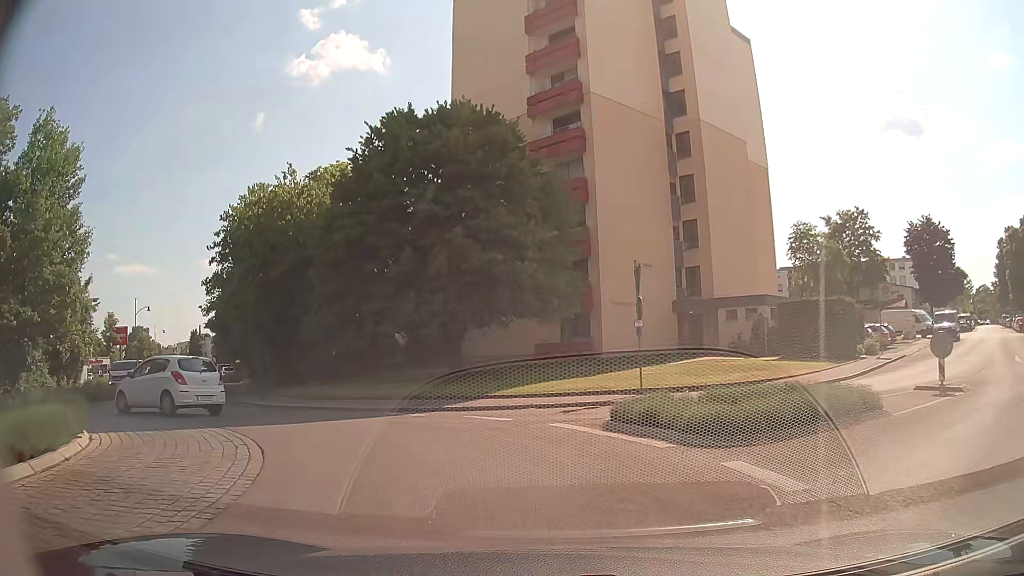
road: tertiary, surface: asphalt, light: Day
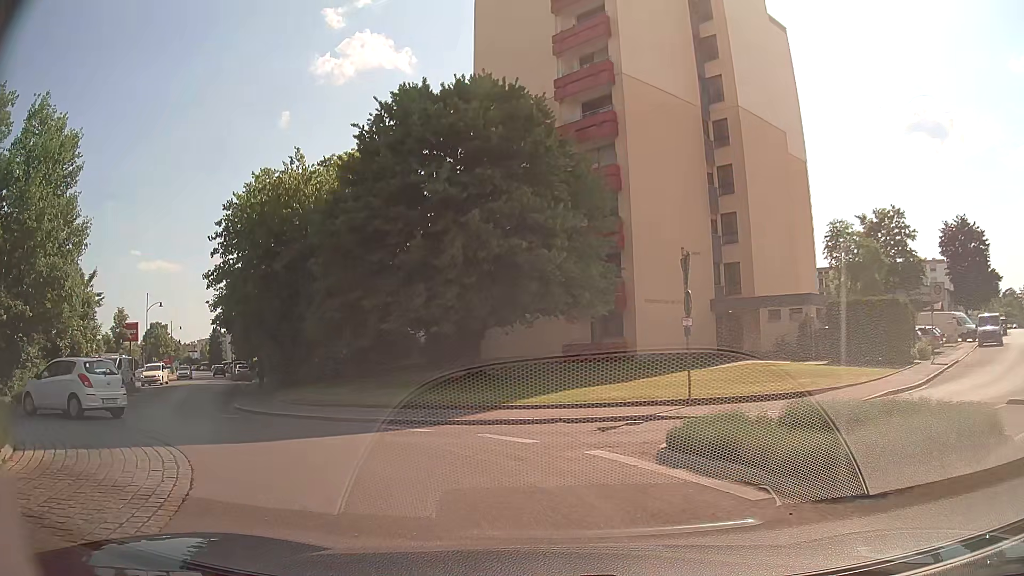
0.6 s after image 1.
(0.0, +2.8) m; 0°
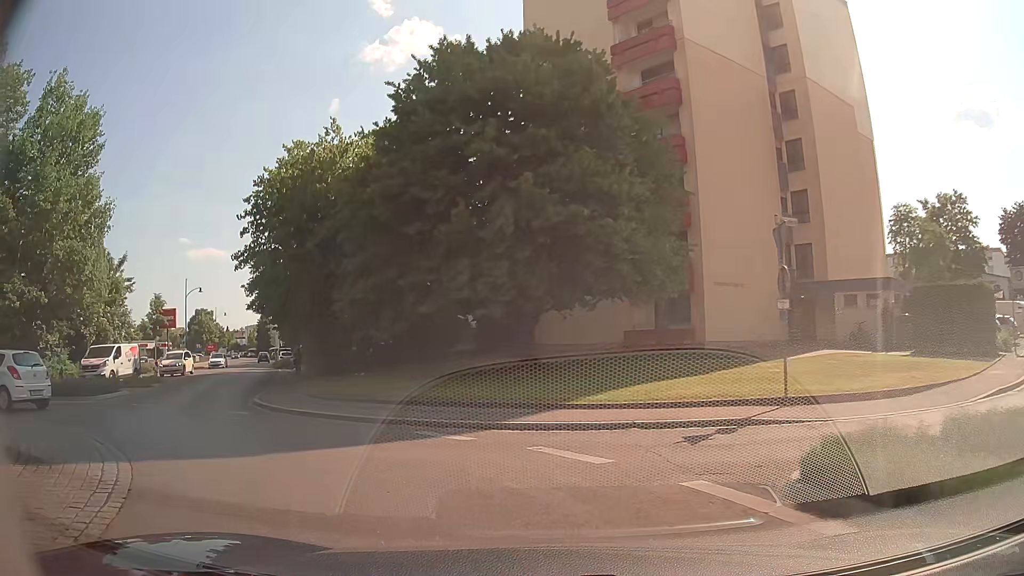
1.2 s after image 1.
(-0.1, +2.6) m; -5°
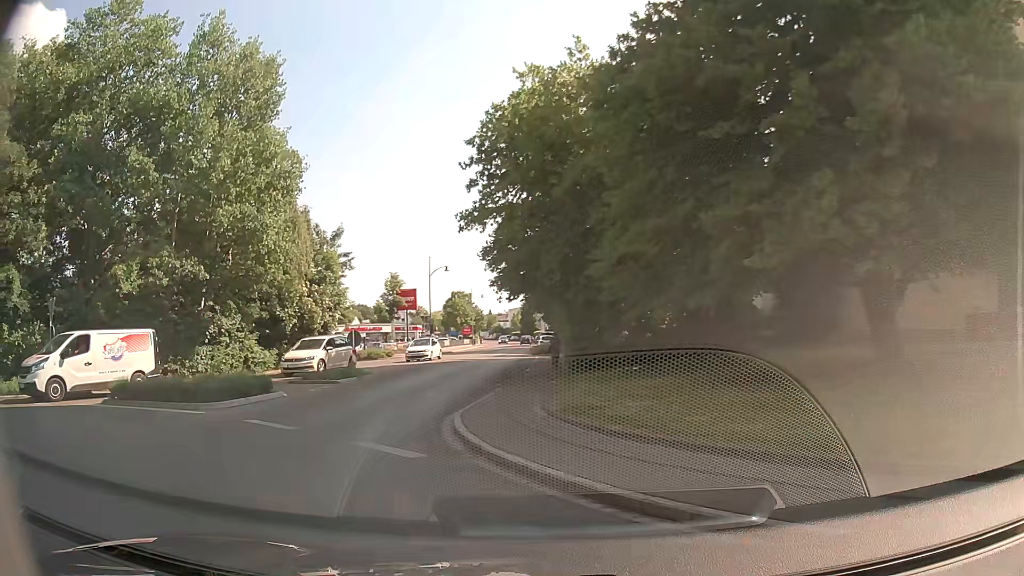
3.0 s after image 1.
(-1.3, +7.3) m; -23°
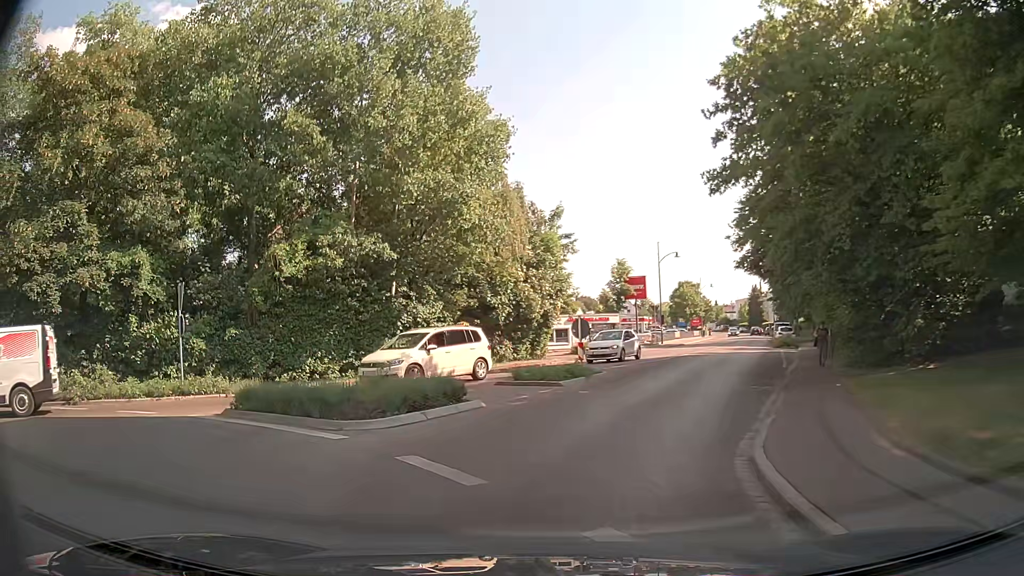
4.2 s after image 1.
(-0.8, +4.7) m; -19°
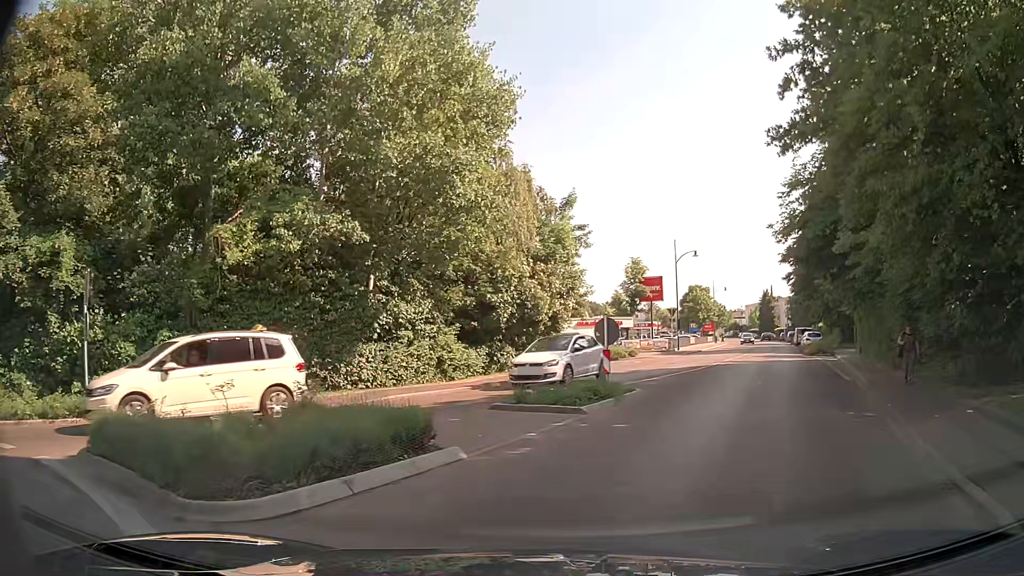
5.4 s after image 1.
(-0.2, +5.1) m; -1°
